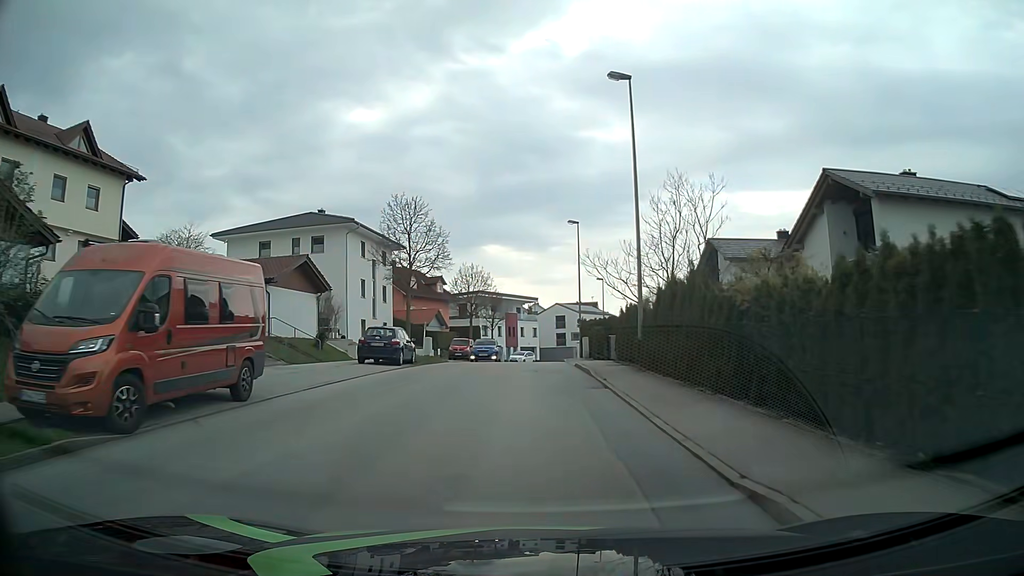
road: residential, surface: asphalt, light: Day
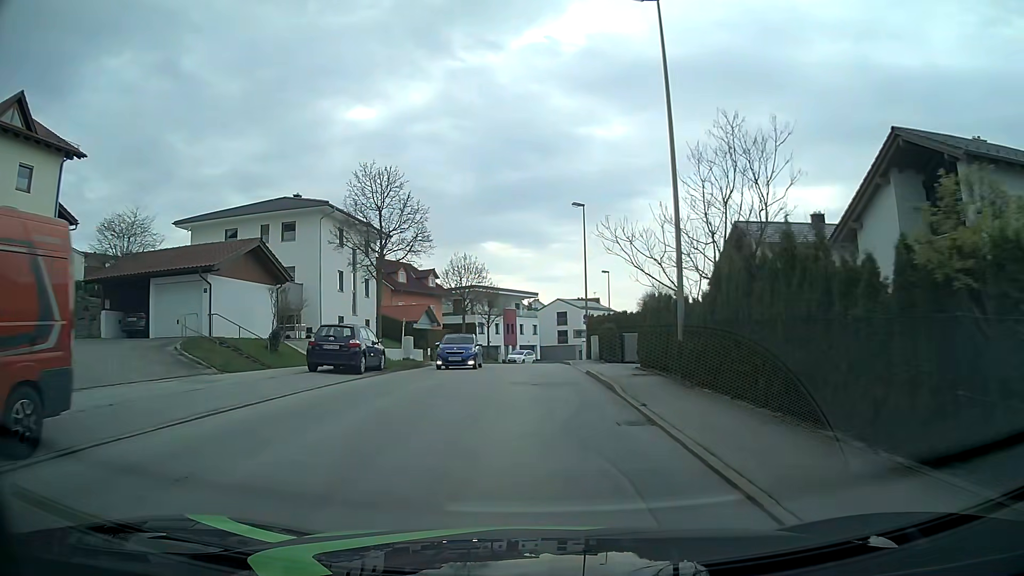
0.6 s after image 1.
(0.0, +6.0) m; +1°
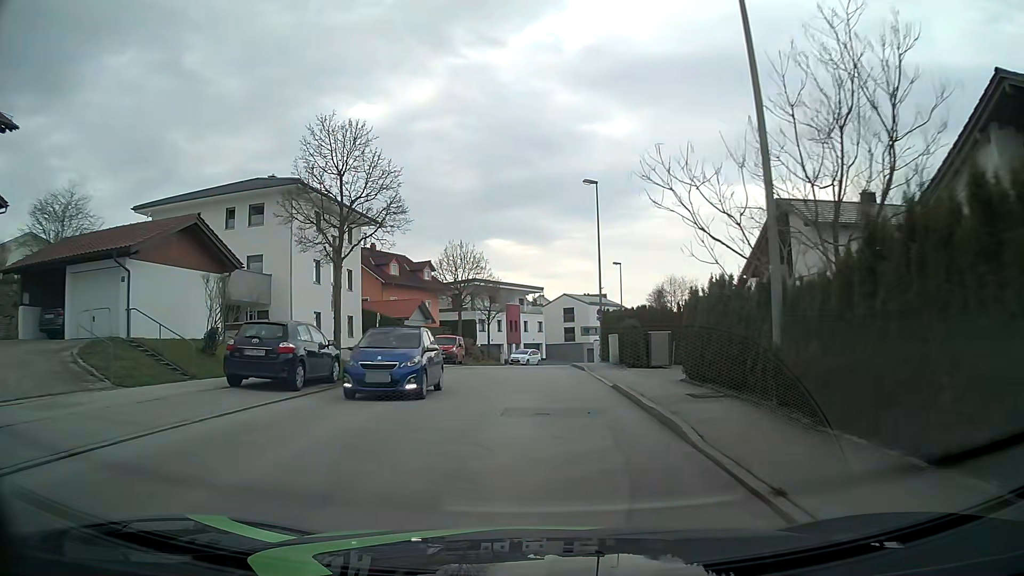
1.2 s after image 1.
(-0.1, +6.1) m; -1°
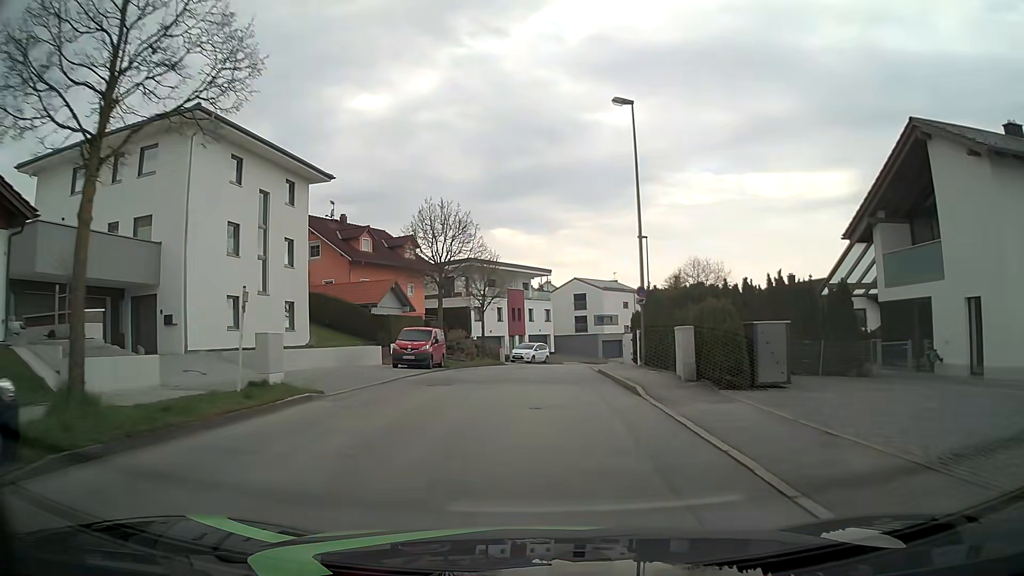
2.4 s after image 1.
(-0.1, +12.4) m; -1°
